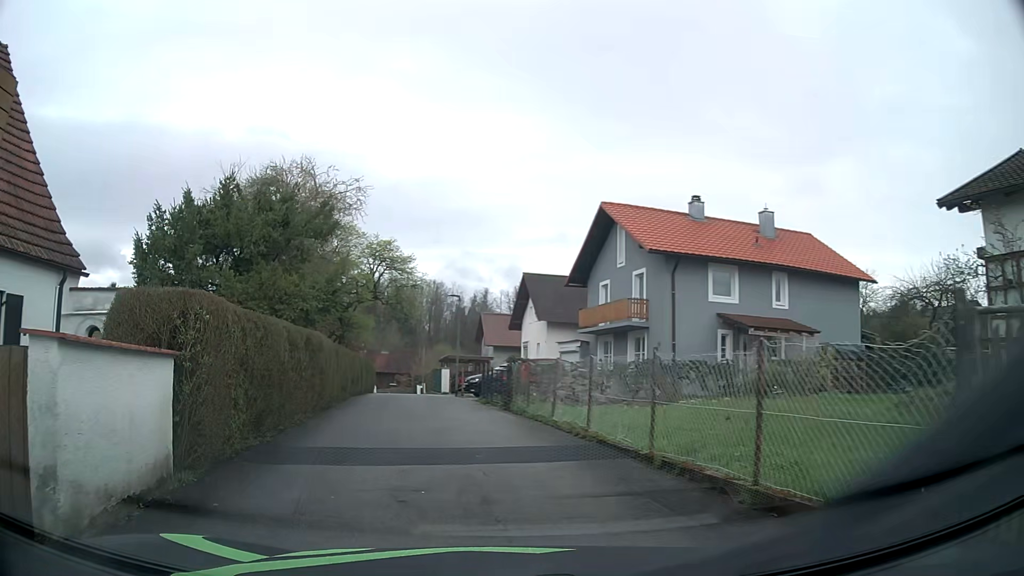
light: Day
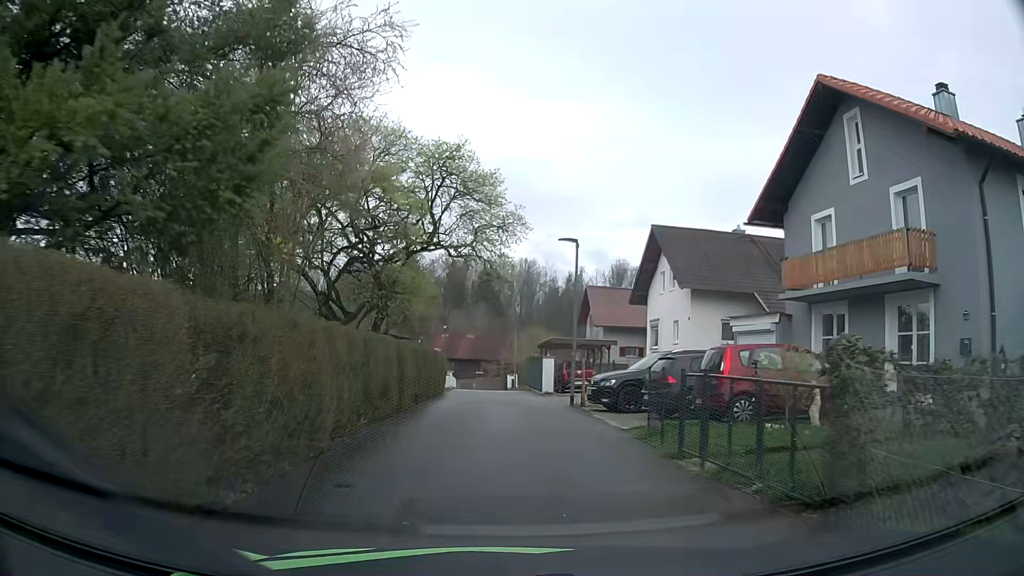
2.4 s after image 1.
(-1.4, +13.8) m; -7°
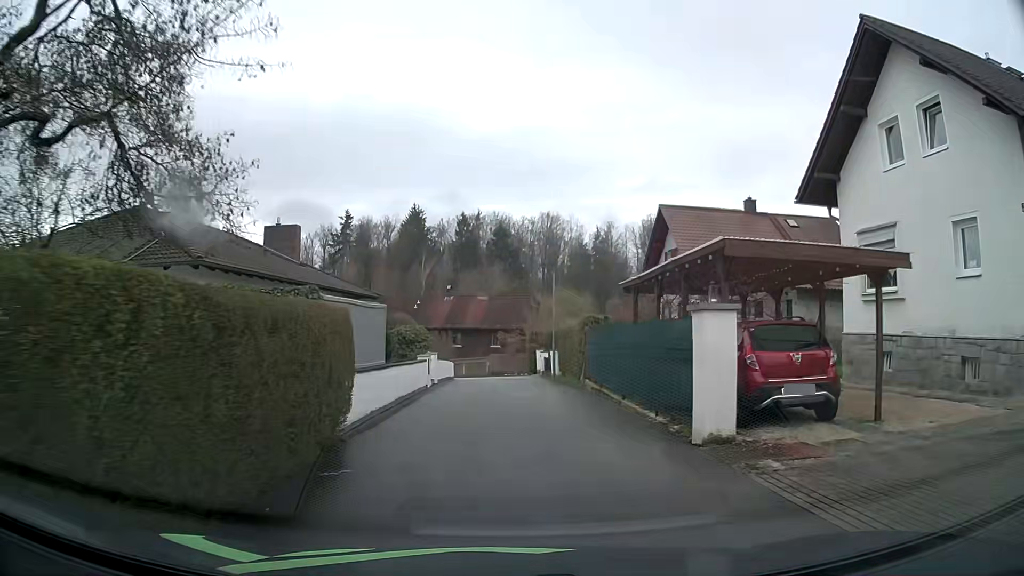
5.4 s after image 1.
(-0.4, +22.1) m; -2°
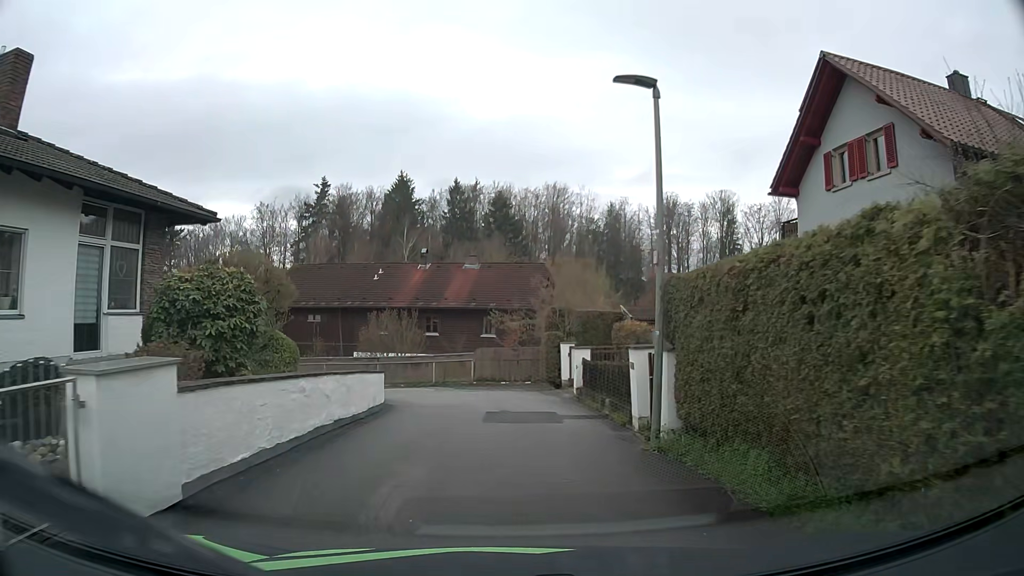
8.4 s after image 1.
(0.0, +19.8) m; 0°
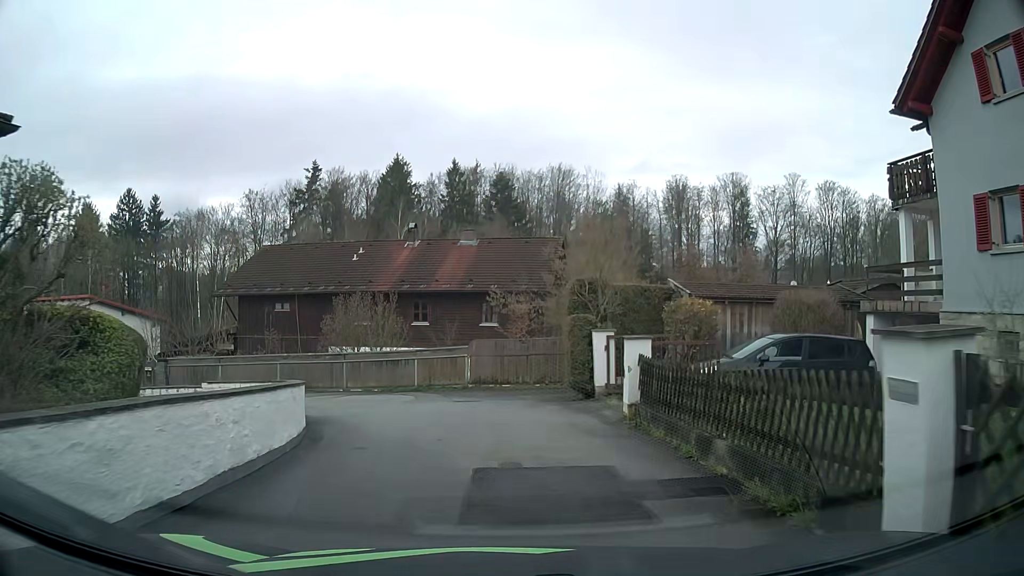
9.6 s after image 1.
(0.0, +7.4) m; -1°
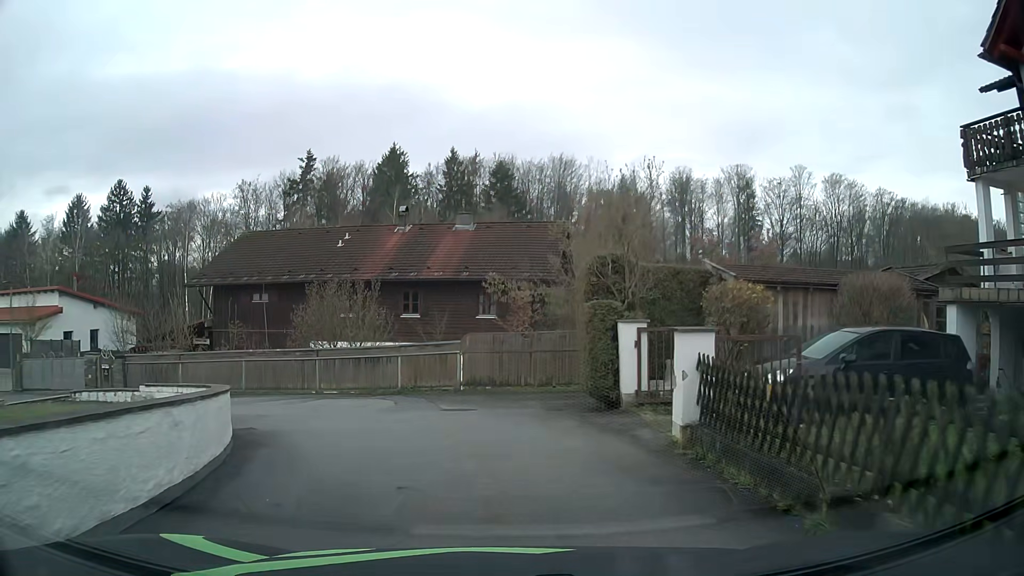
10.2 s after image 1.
(0.0, +3.5) m; 0°
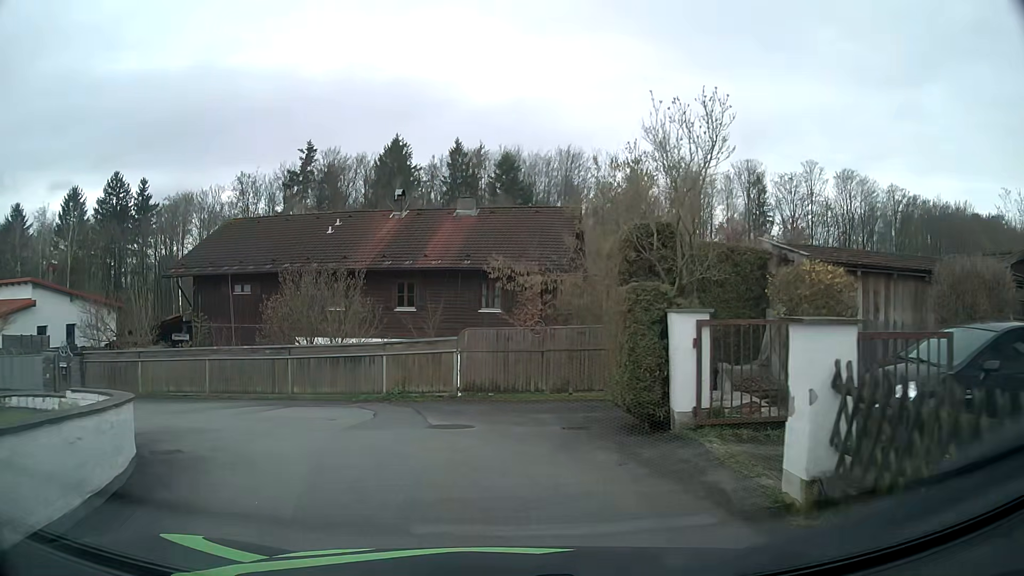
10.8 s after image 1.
(0.0, +3.2) m; 0°
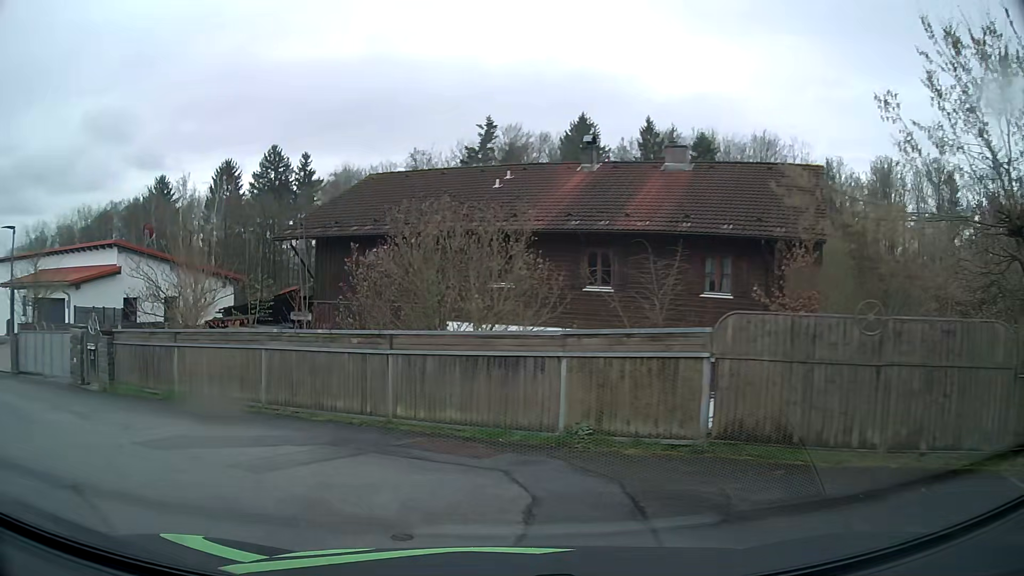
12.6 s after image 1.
(-0.8, +7.9) m; -15°
(-4, +9) (-12, +14) (-21, +19) (-30, +23) (-39, +28) (-48, +32) (-57, +37) (-66, +42) (-75, +46) (-84, +50) m
